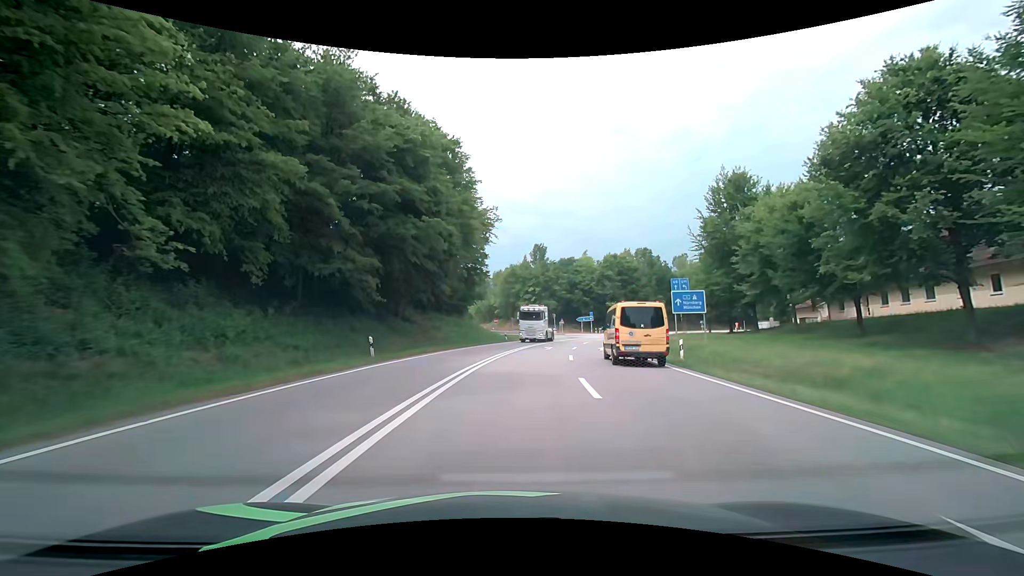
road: primary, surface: asphalt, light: Day
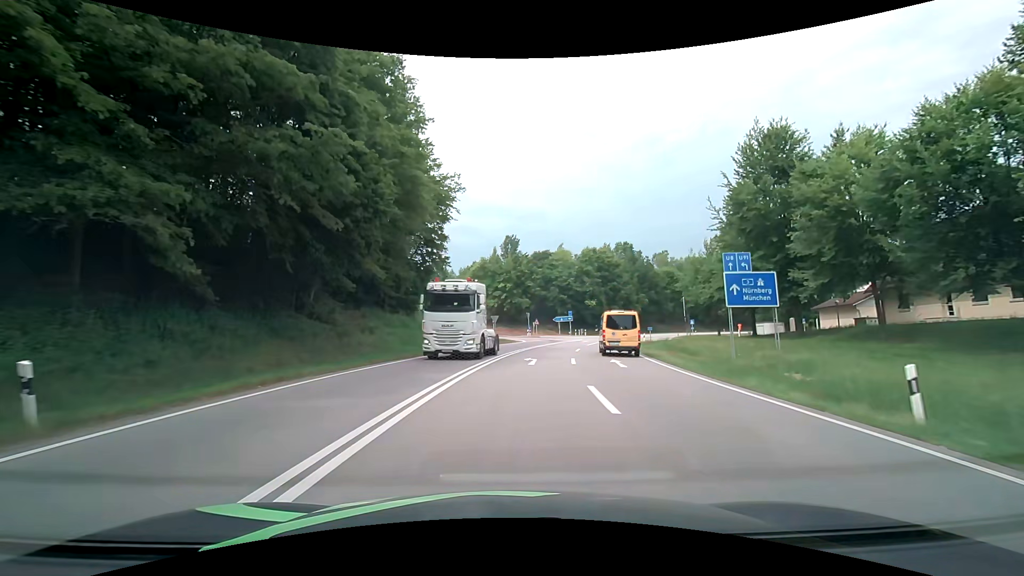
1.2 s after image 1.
(+0.3, +13.9) m; +3°
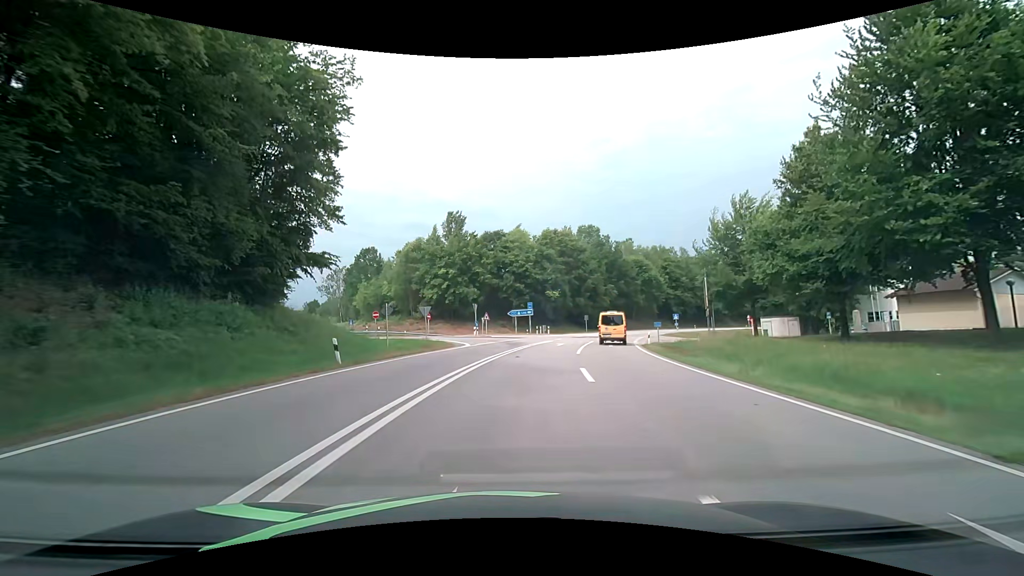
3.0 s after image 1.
(+1.1, +20.4) m; +6°
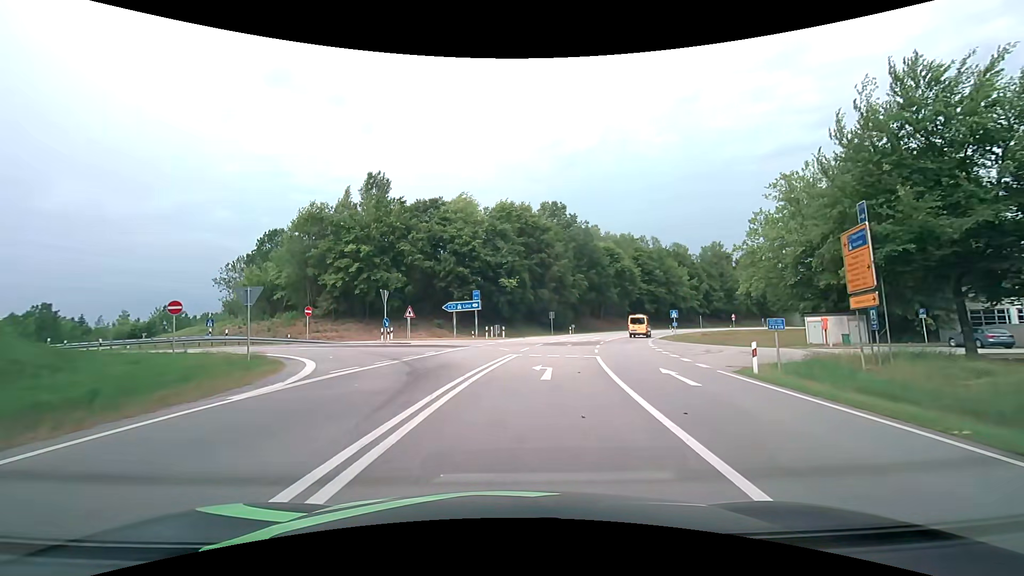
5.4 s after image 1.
(+1.3, +22.5) m; +6°
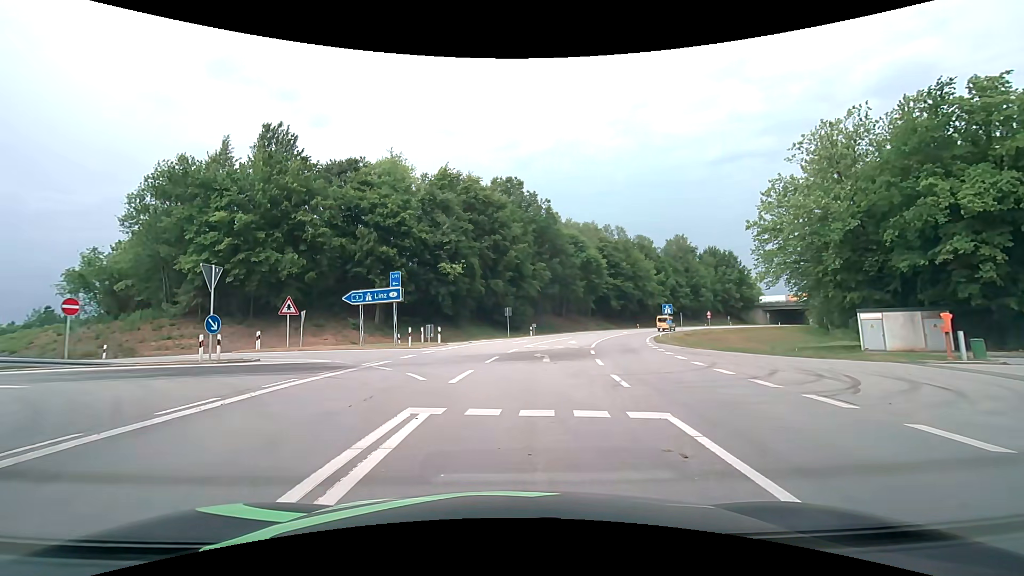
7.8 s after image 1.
(+0.7, +14.8) m; +6°
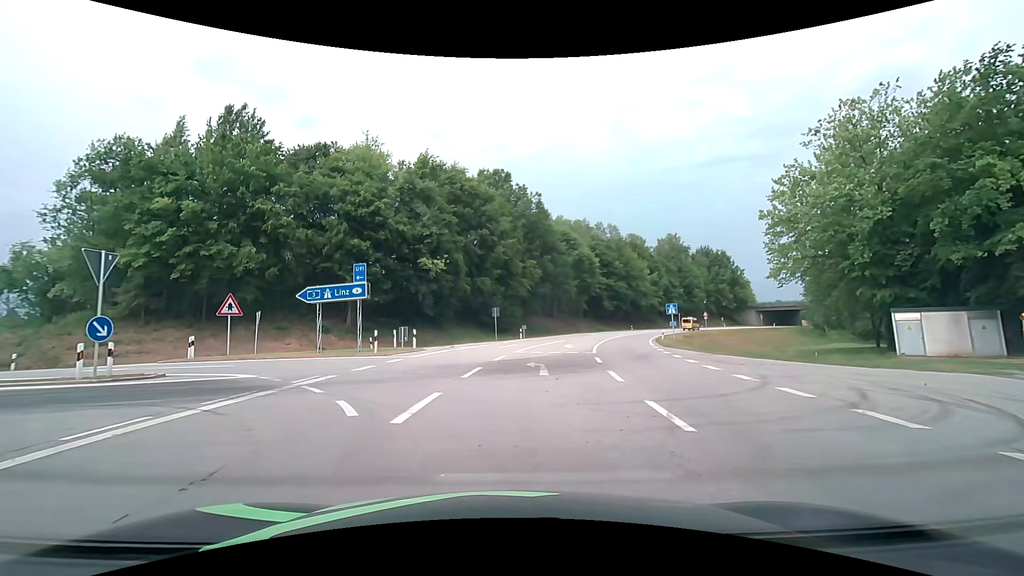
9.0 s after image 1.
(0.0, +4.5) m; +2°
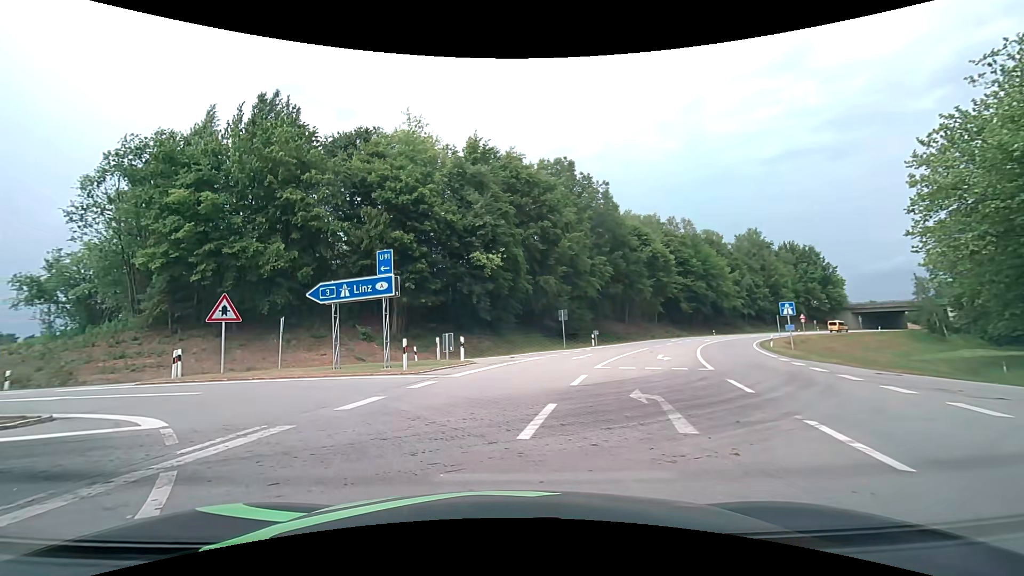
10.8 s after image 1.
(-0.3, +6.9) m; -7°
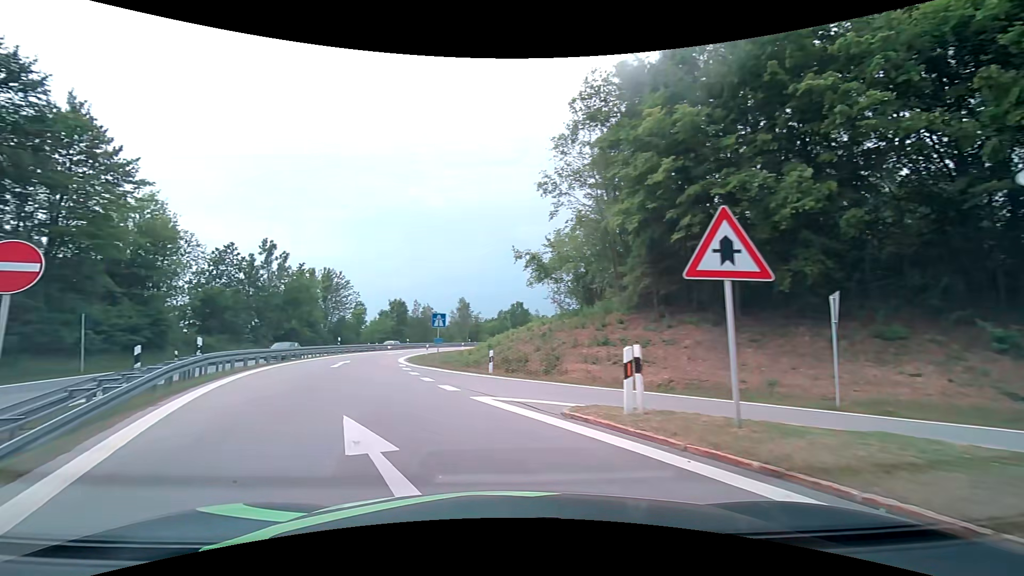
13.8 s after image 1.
(-5.4, +13.0) m; -52°
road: motorway_link
(-2, +10) (-6, +19) (-9, +29) (-10, +38) (-11, +48) (-11, +58) (-10, +68) (-8, +78) (-6, +88) (-2, +97) m
